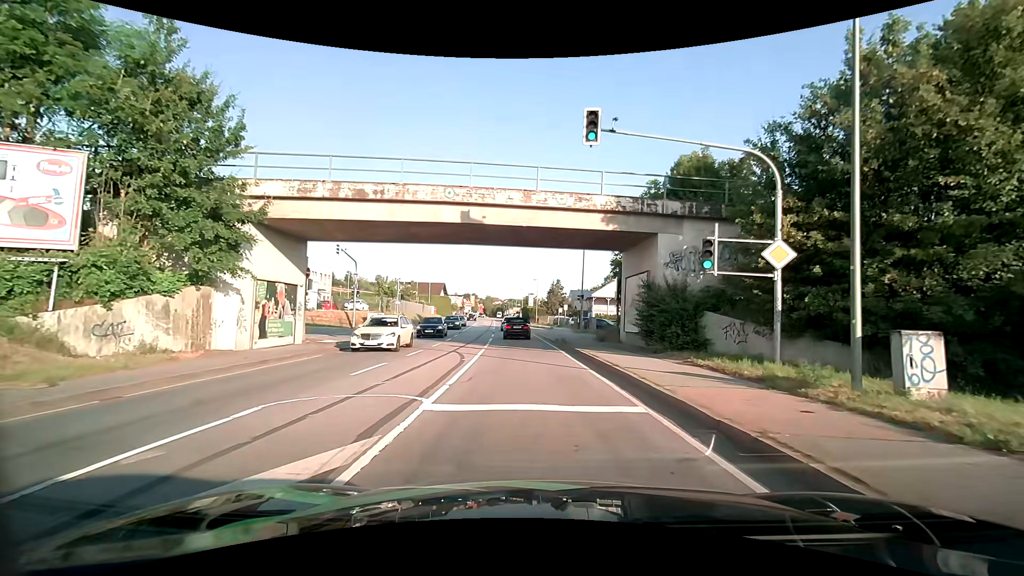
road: primary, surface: asphalt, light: Day
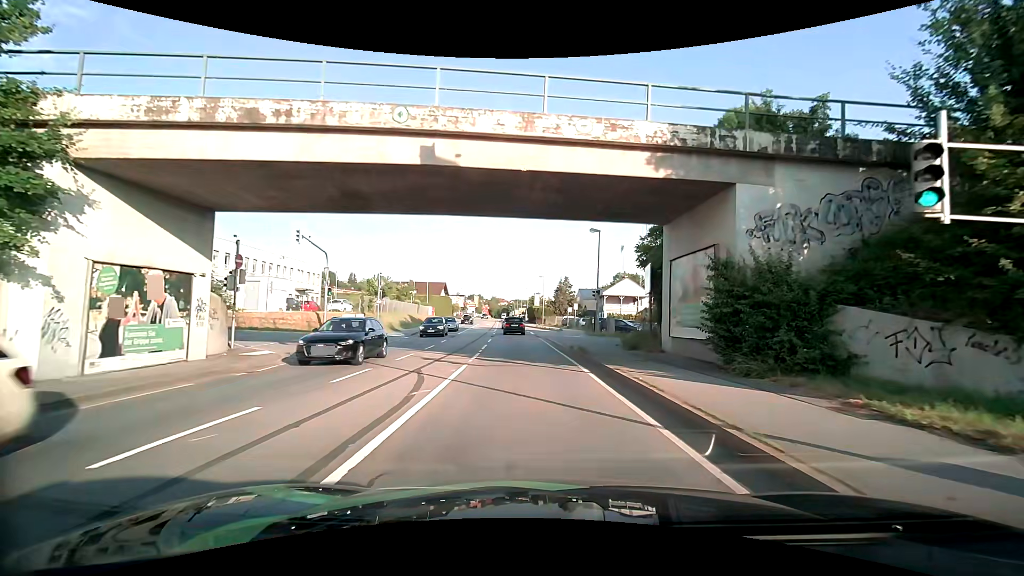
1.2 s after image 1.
(0.0, +7.4) m; -1°
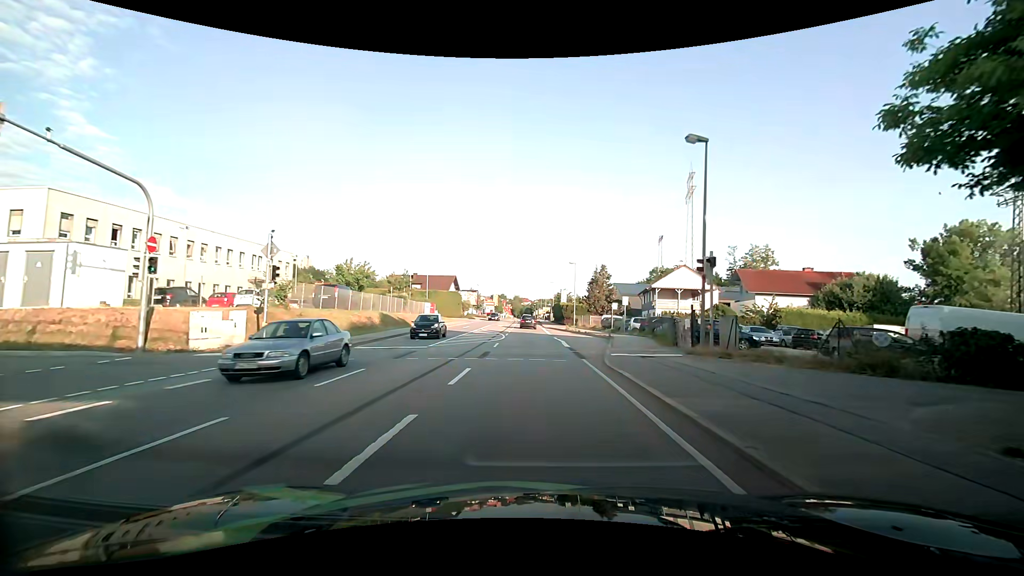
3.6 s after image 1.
(-0.4, +19.5) m; -1°
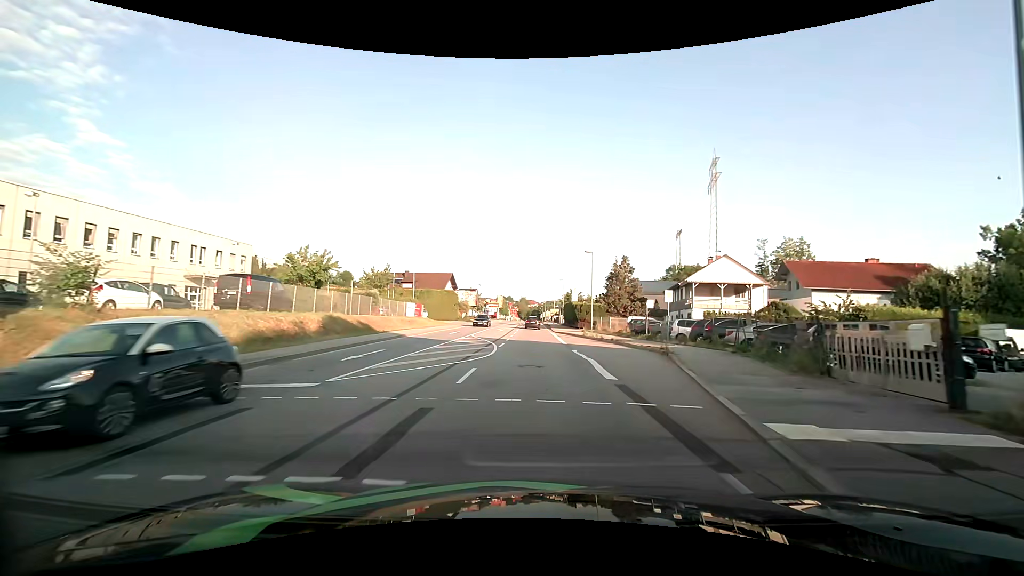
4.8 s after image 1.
(-0.2, +11.8) m; -2°
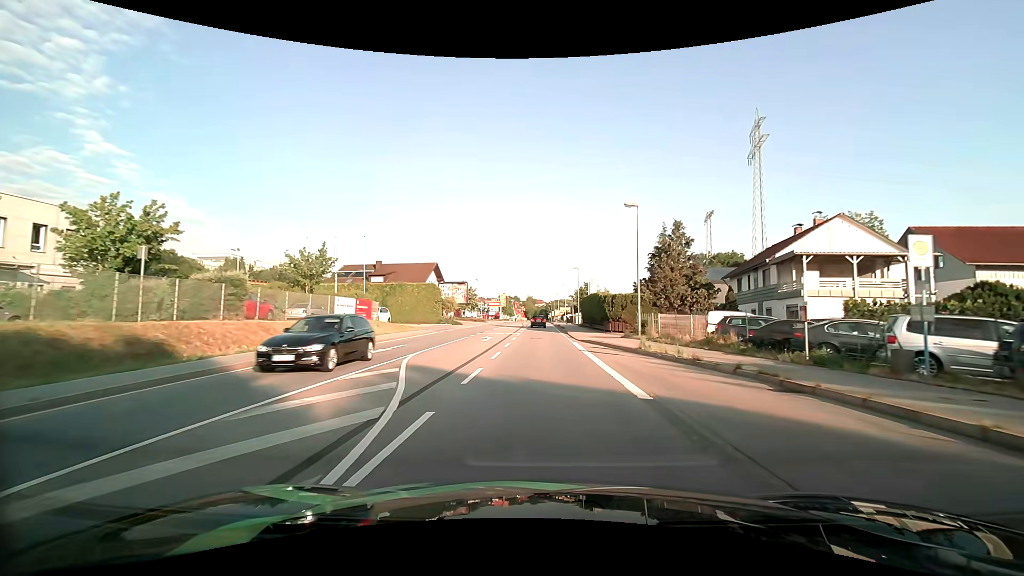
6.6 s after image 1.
(-0.1, +19.5) m; -1°
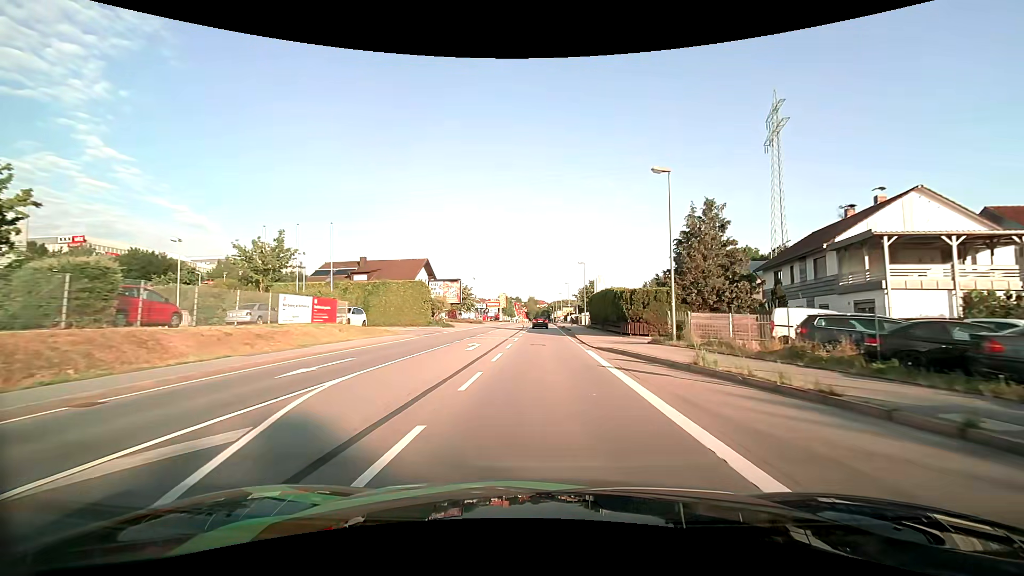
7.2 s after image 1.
(0.0, +6.9) m; 0°
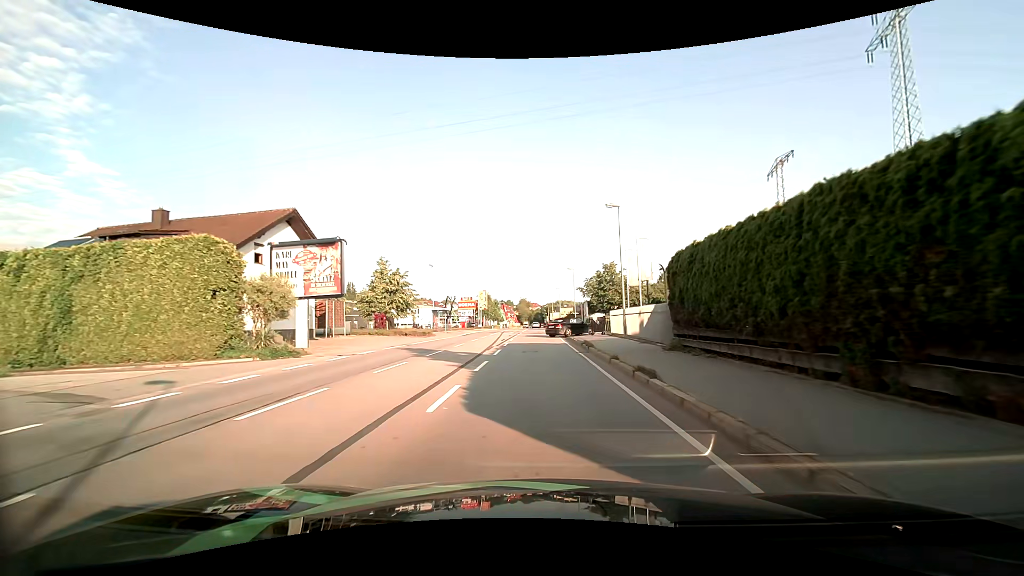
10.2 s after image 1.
(+0.2, +32.6) m; +1°
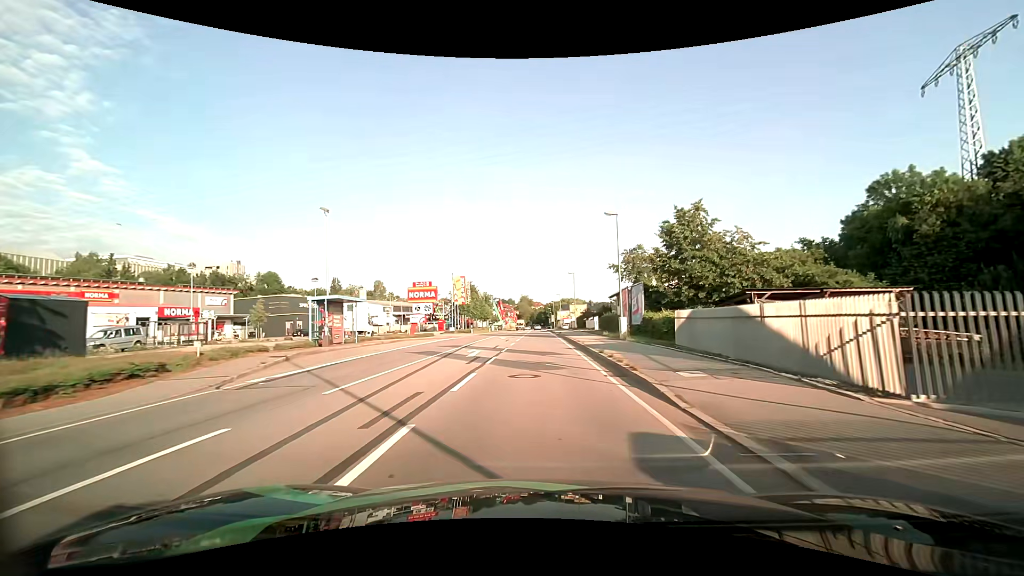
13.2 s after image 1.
(-0.1, +33.9) m; -1°
(0, +10) (0, +20) (0, +30) (0, +40) (0, +50) (0, +60) (0, +70) (0, +80) (0, +90) (0, +100) m
